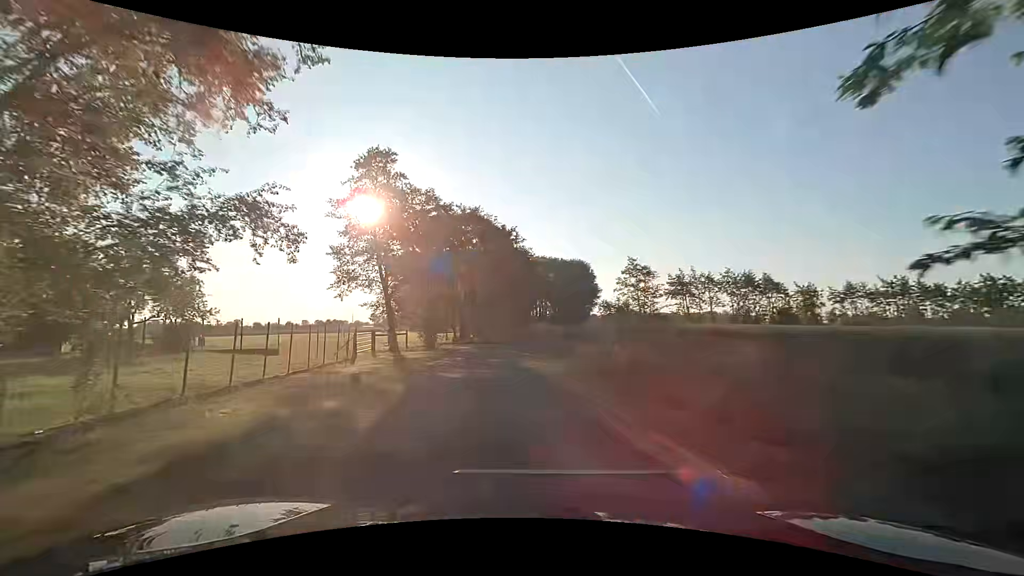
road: unclassified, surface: asphalt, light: Day
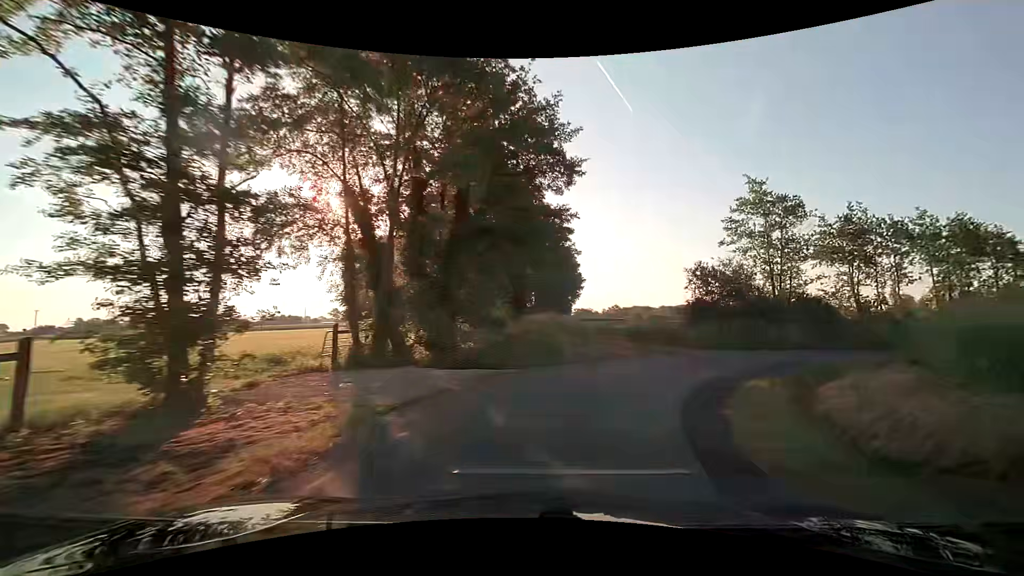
(-2.7, +29.7) m; +1°
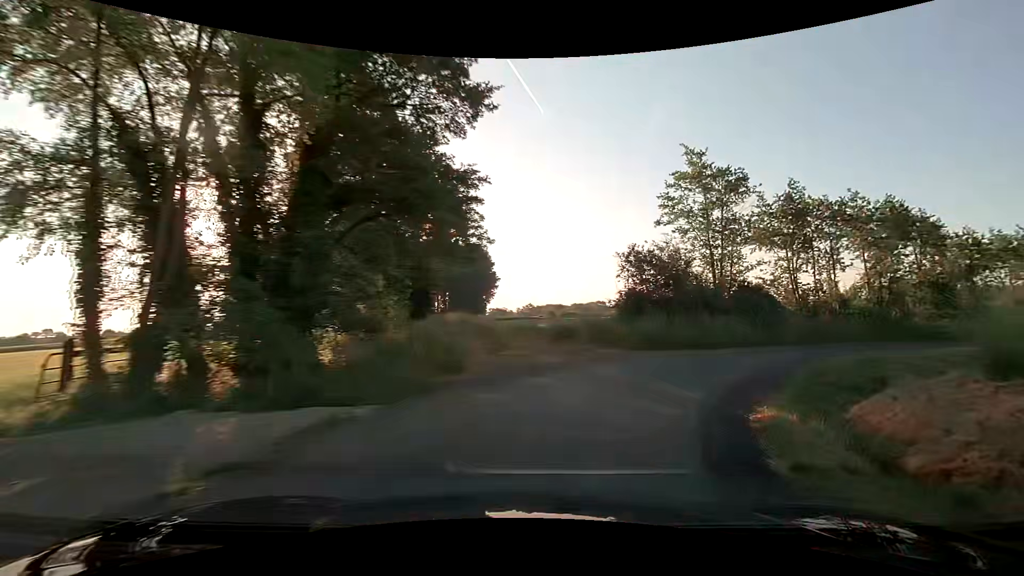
(+0.4, +5.6) m; +10°
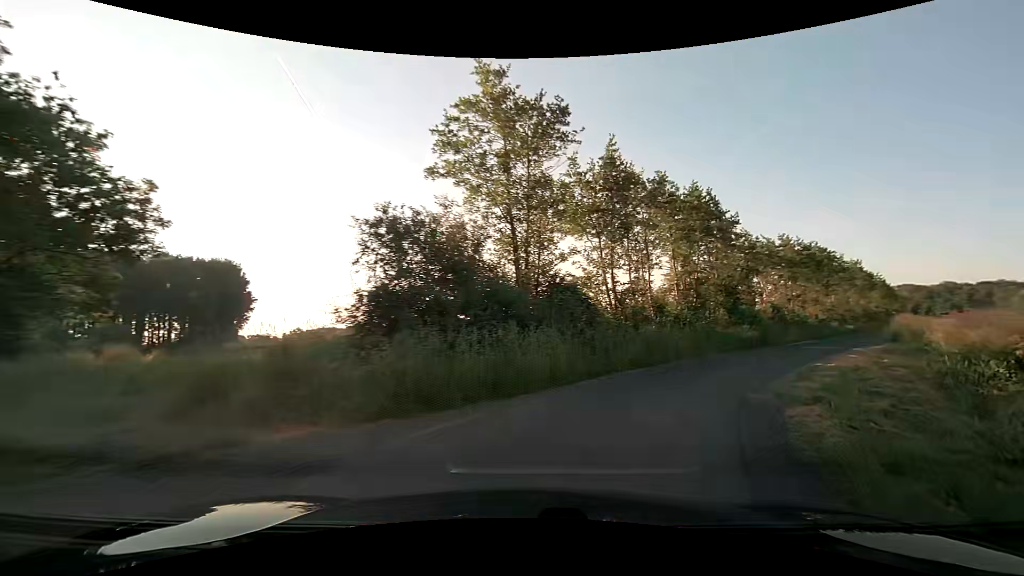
(+2.1, +10.5) m; +24°
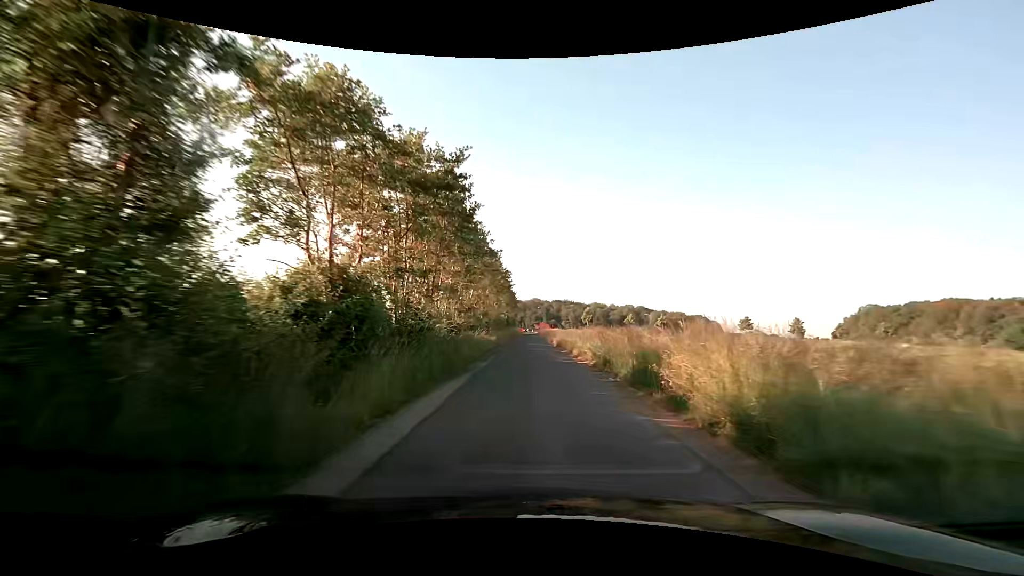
(+13.4, +26.1) m; +40°
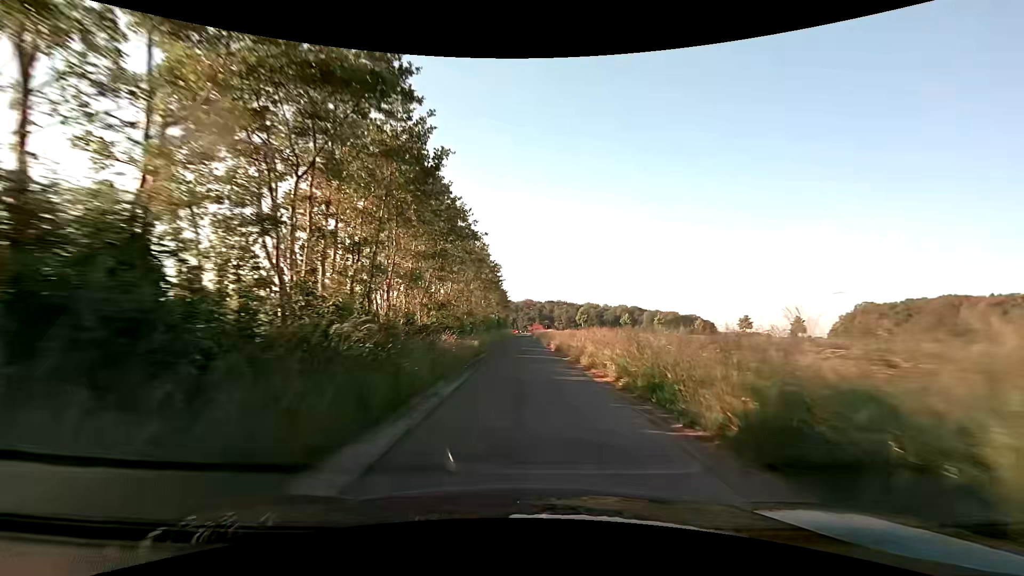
(0.0, +7.4) m; 0°
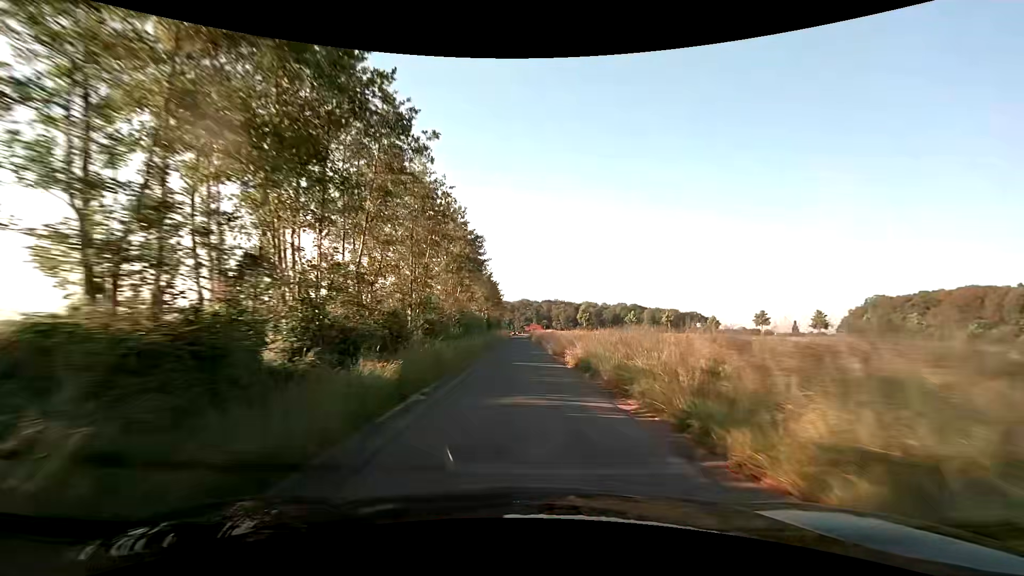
(+0.1, +16.1) m; 0°
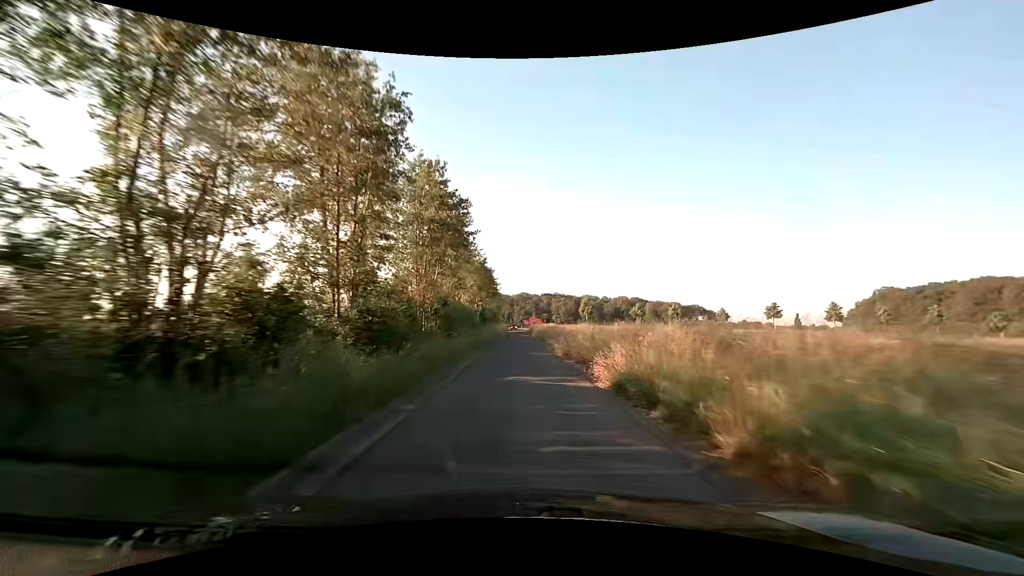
(0.0, +8.4) m; 0°
(0, +10) (0, +20) (0, +30) (0, +40) (0, +50) (0, +60) (0, +70) (0, +80) (-1, +90) (-1, +100) m
